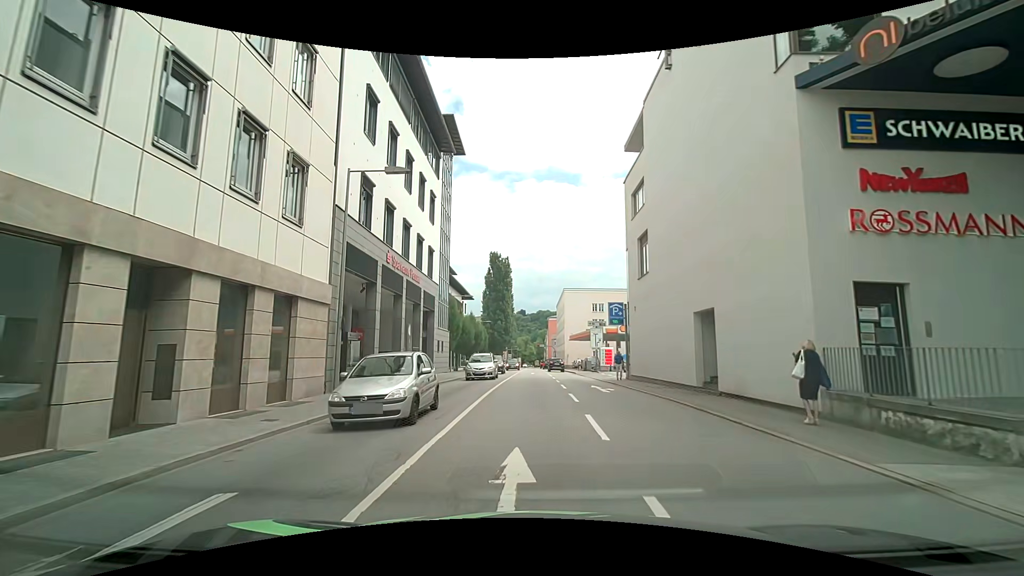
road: primary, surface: asphalt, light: Day
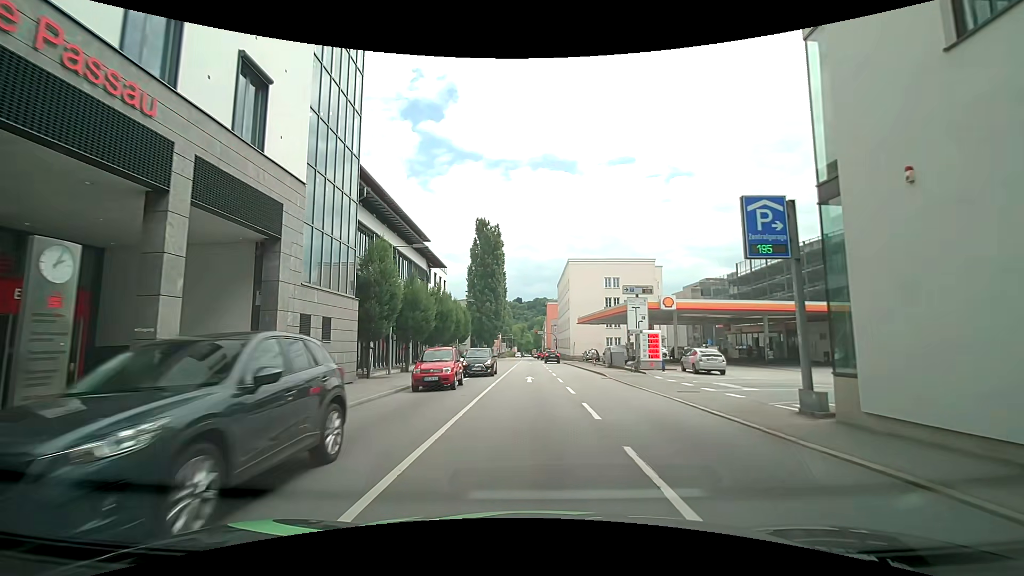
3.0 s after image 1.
(-0.1, +21.8) m; -1°
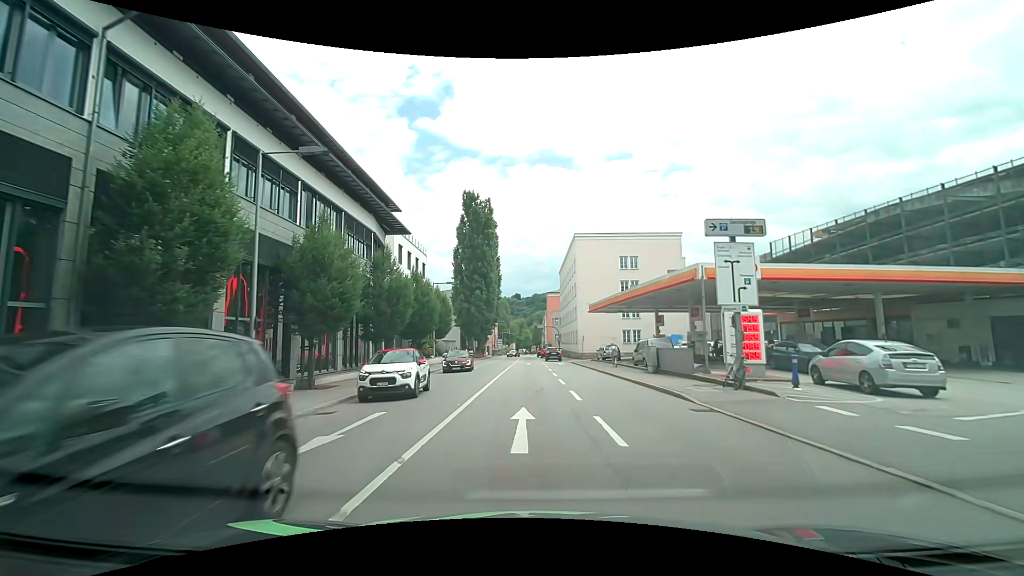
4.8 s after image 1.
(+0.2, +15.2) m; +2°
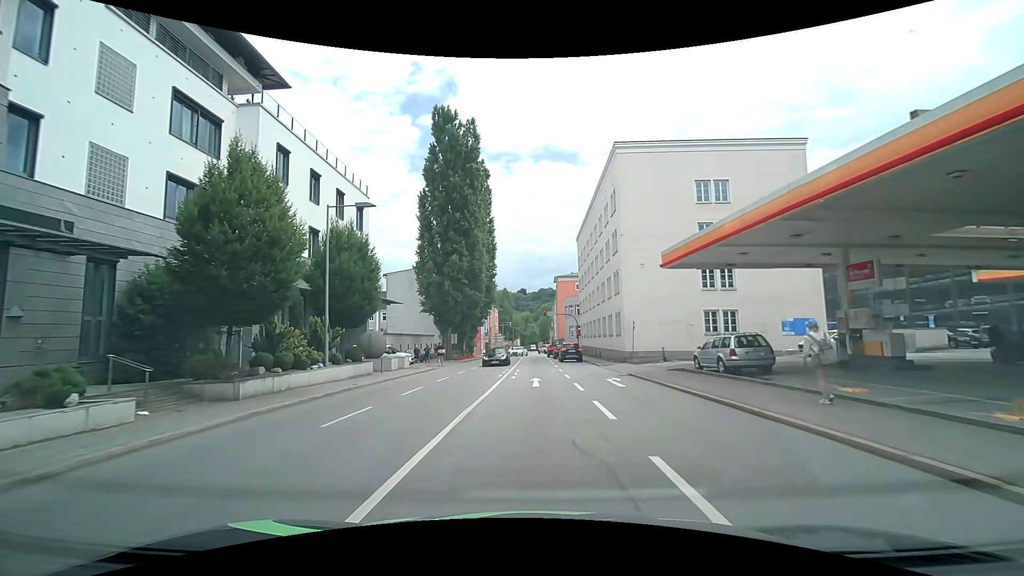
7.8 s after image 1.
(-0.4, +27.9) m; -1°
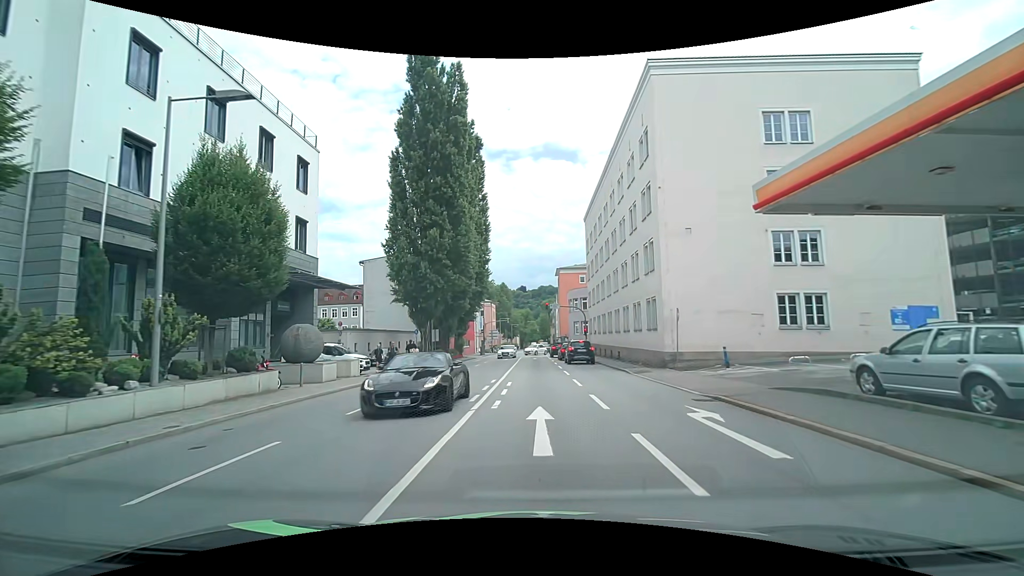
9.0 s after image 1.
(-0.1, +10.5) m; 0°
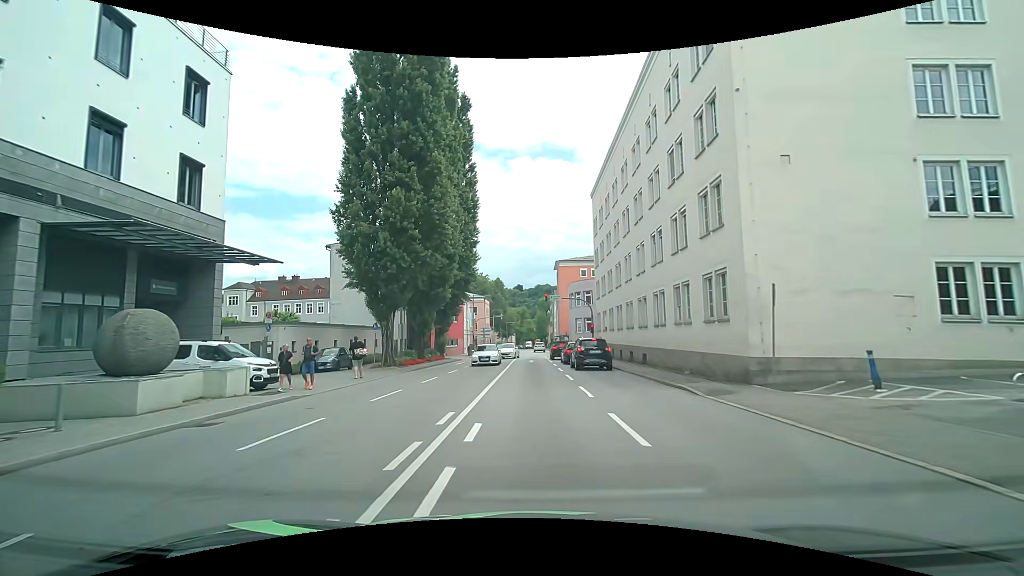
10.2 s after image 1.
(0.0, +9.8) m; 0°
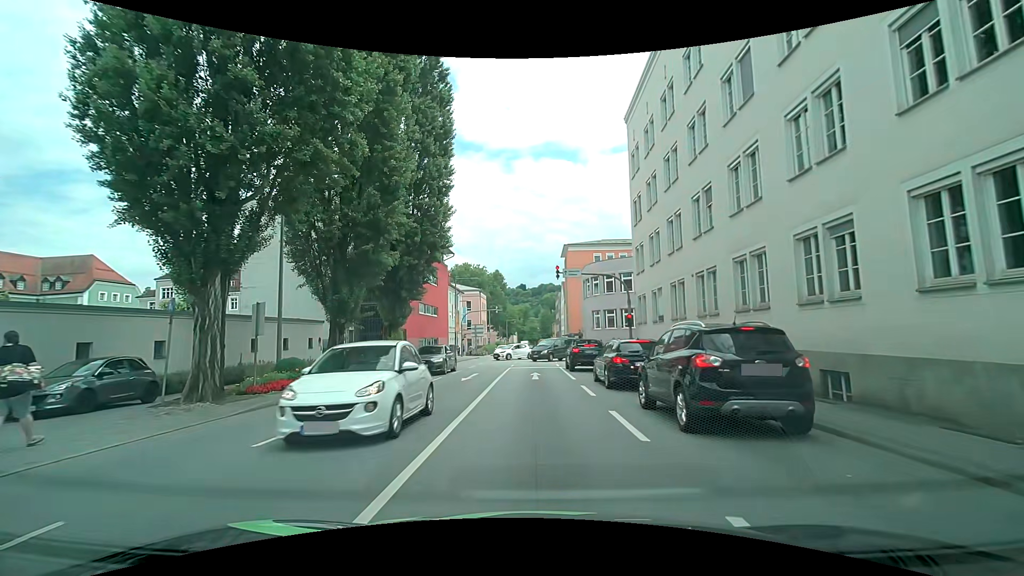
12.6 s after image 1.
(0.0, +17.6) m; -1°
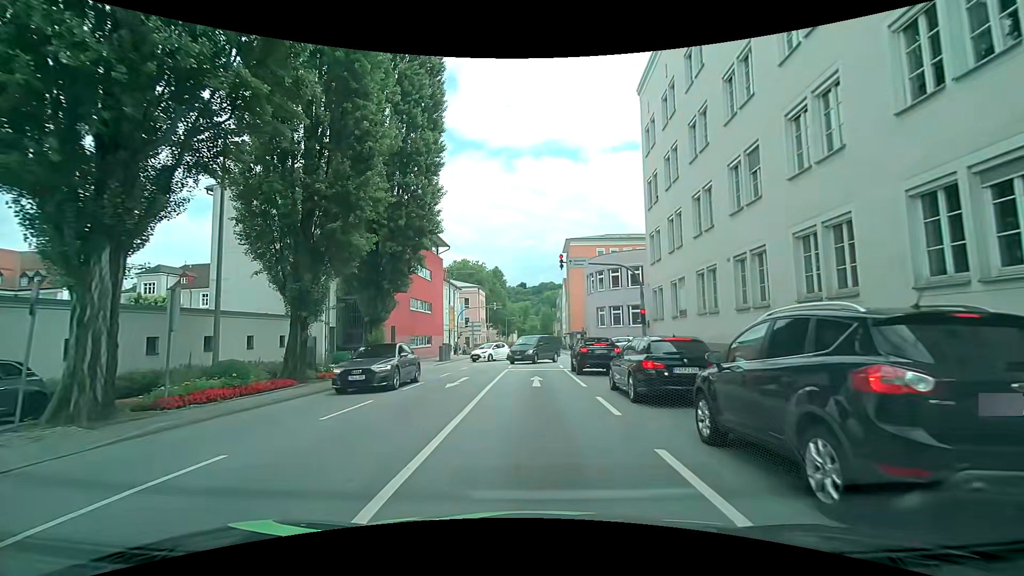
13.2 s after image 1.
(0.0, +3.6) m; 0°
